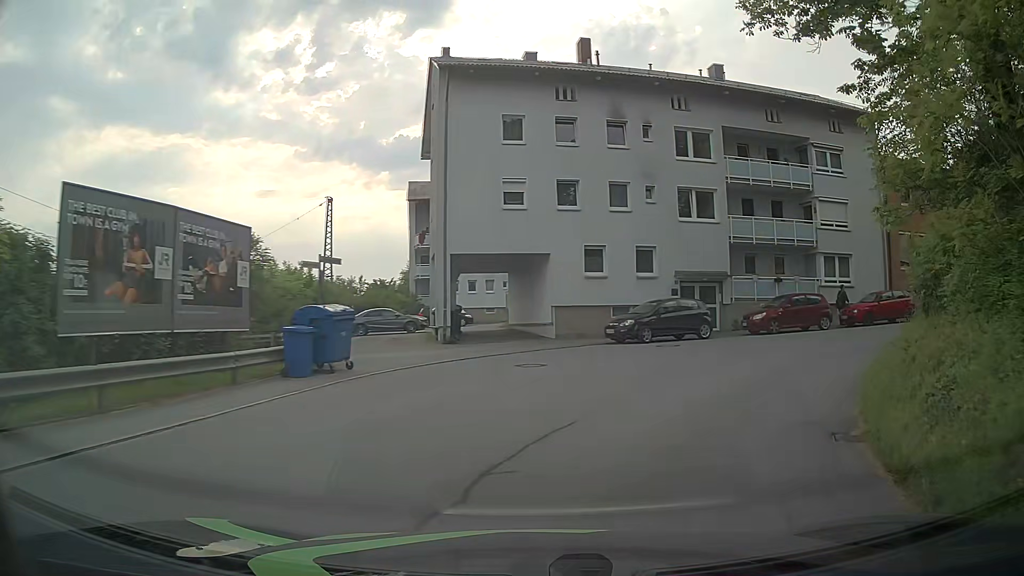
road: residential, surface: asphalt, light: Day
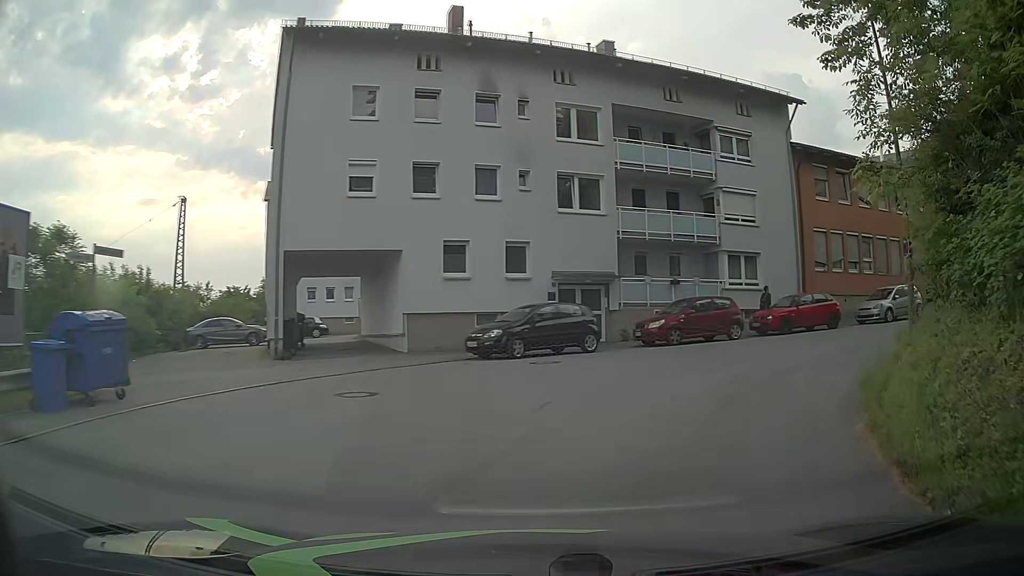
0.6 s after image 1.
(+0.5, +4.5) m; +12°
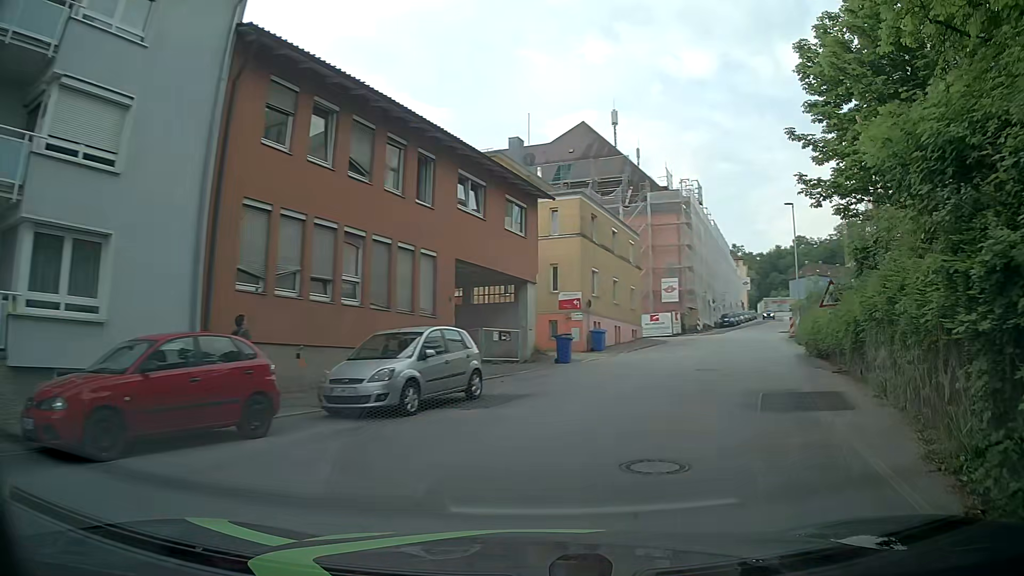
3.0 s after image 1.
(+6.3, +15.7) m; +44°
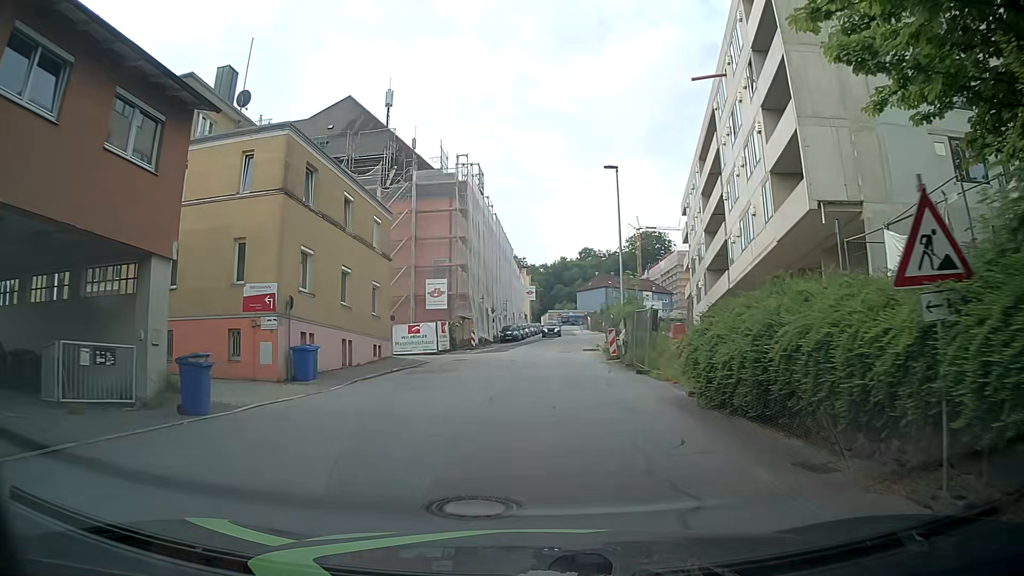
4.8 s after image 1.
(+3.5, +12.9) m; +22°
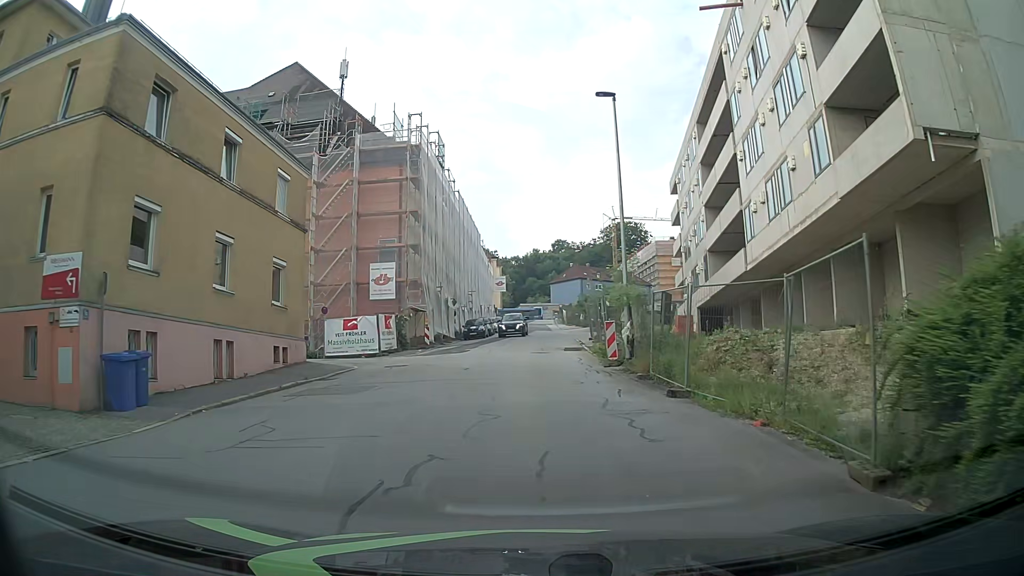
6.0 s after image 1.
(+0.2, +8.6) m; +2°
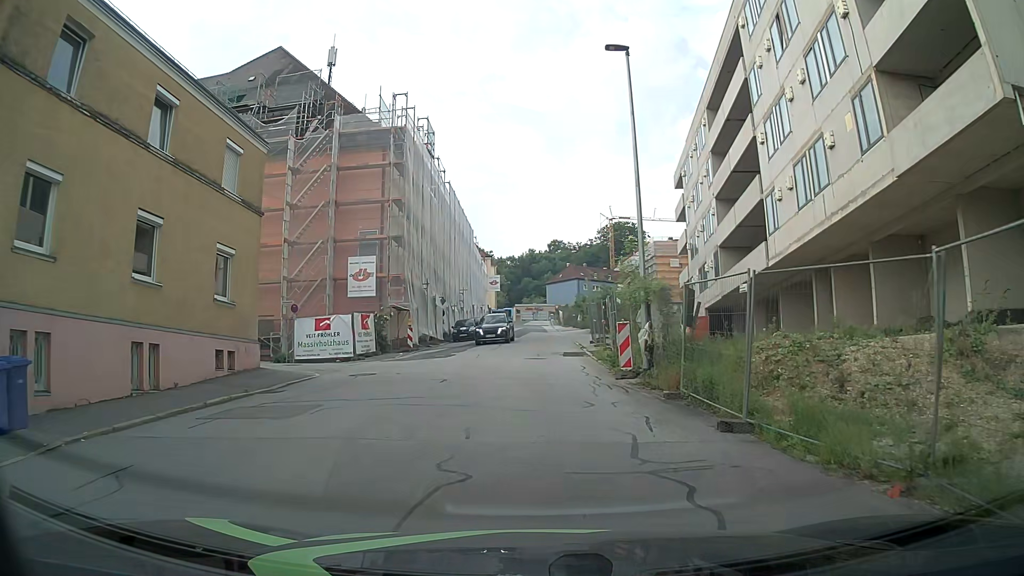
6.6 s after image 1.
(0.0, +3.7) m; 0°
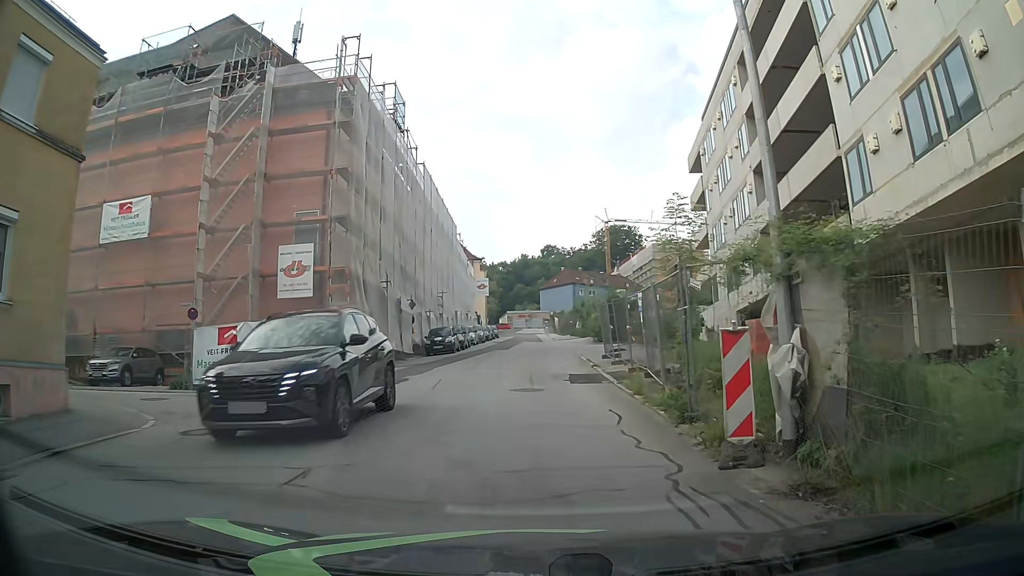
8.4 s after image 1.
(+0.1, +8.9) m; +1°
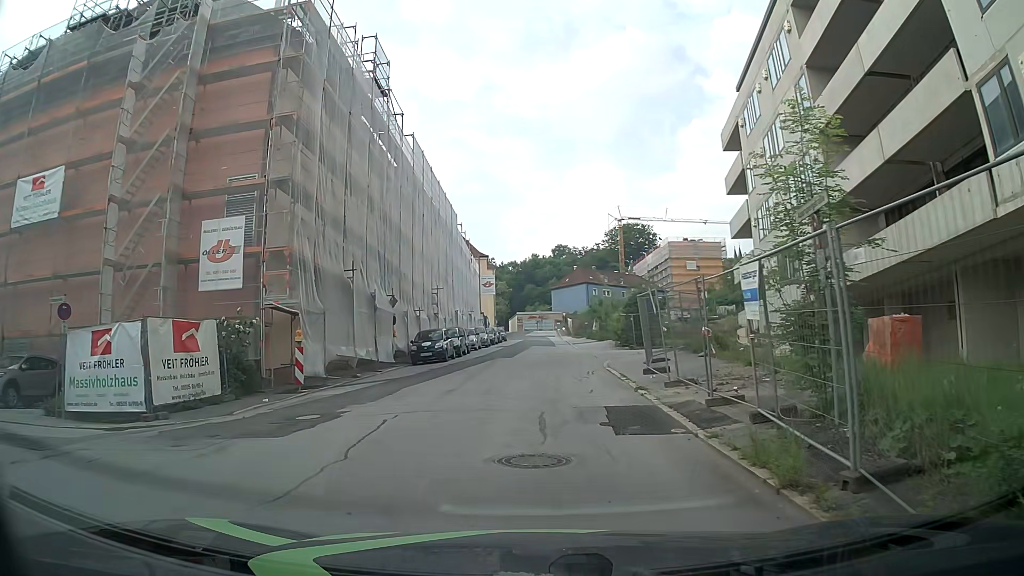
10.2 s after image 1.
(0.0, +7.3) m; 0°
